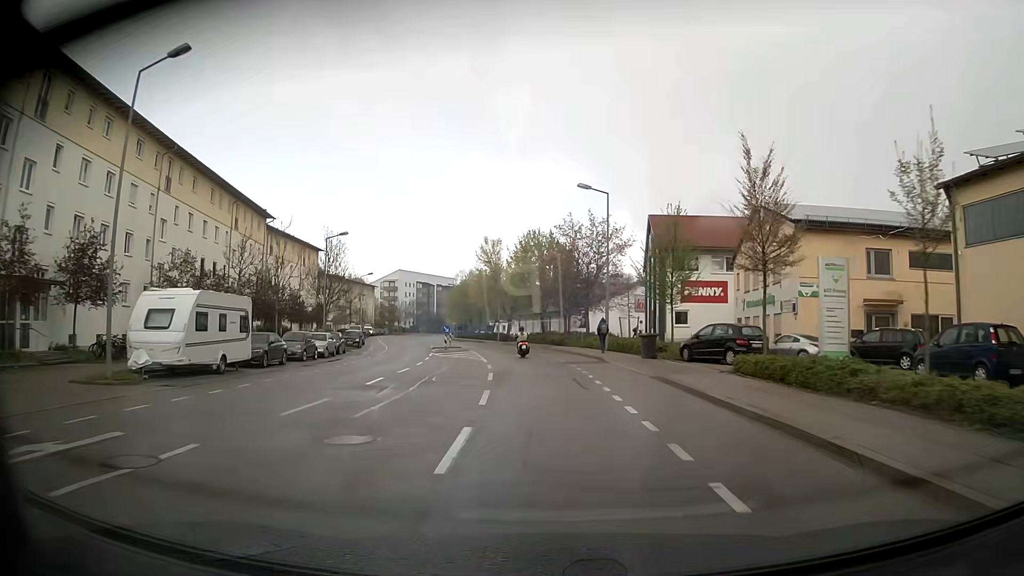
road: tertiary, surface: asphalt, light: Day
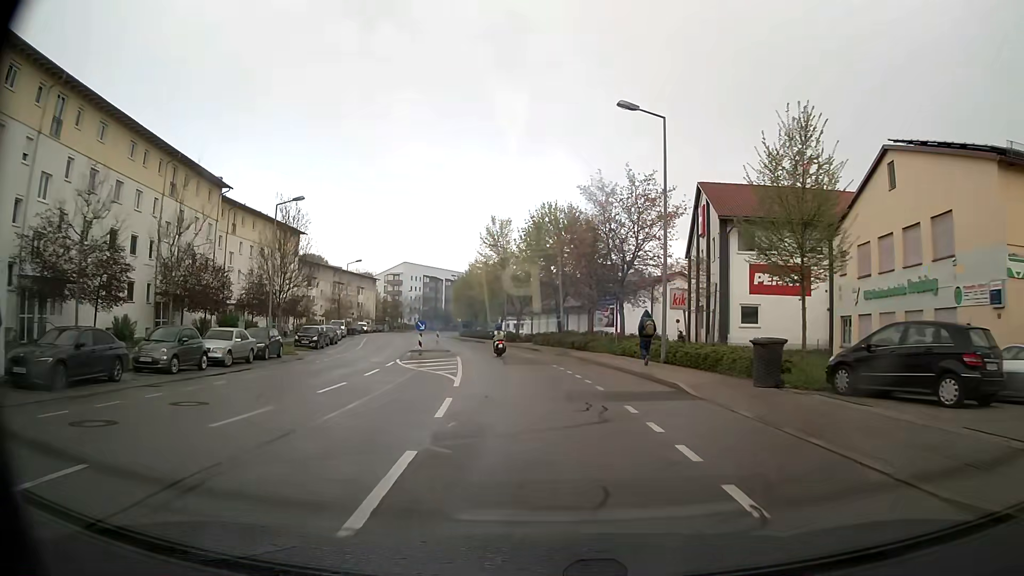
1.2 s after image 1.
(-0.1, +14.1) m; -1°
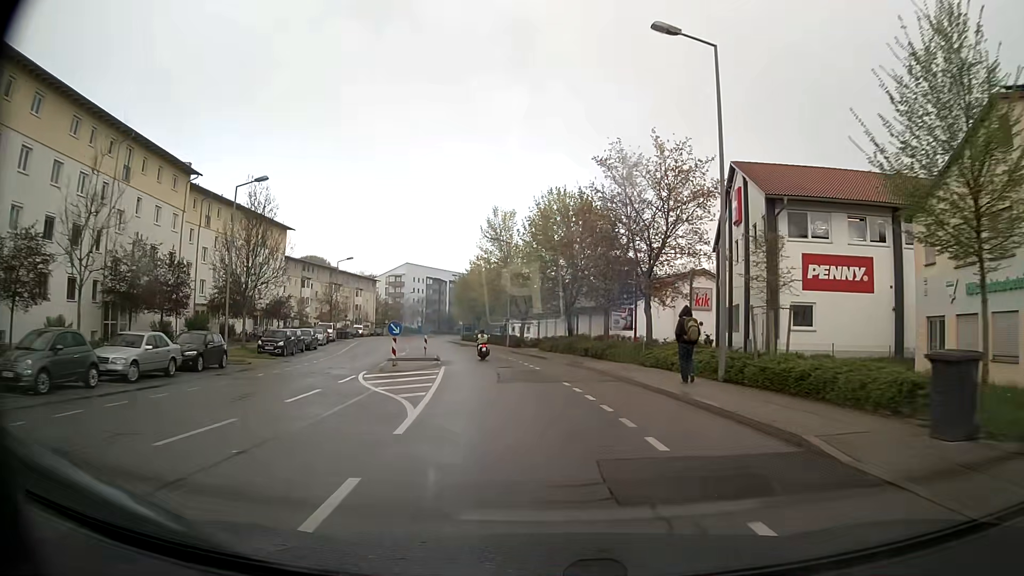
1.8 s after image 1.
(0.0, +7.1) m; -1°
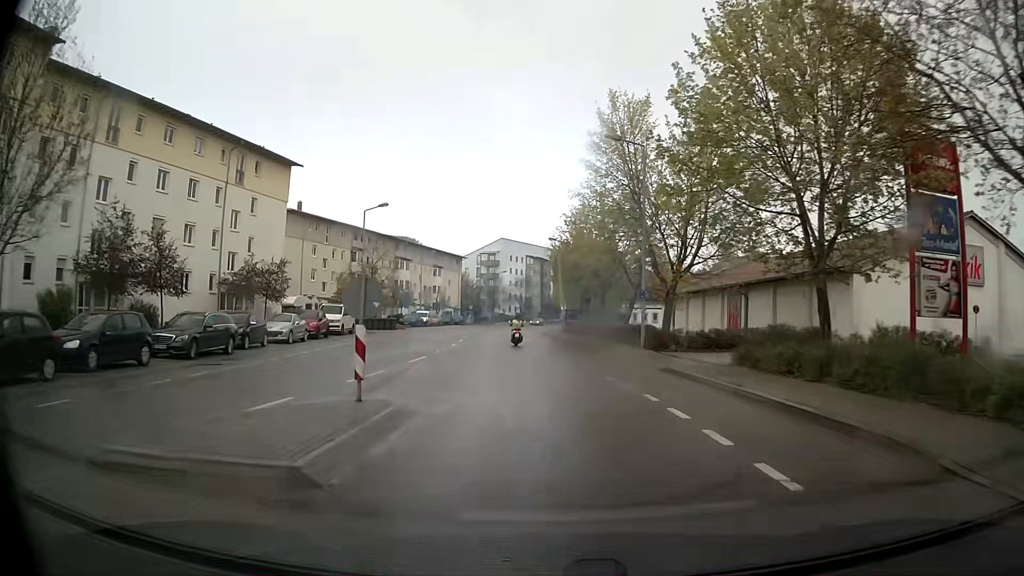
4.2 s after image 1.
(-2.4, +28.4) m; -9°
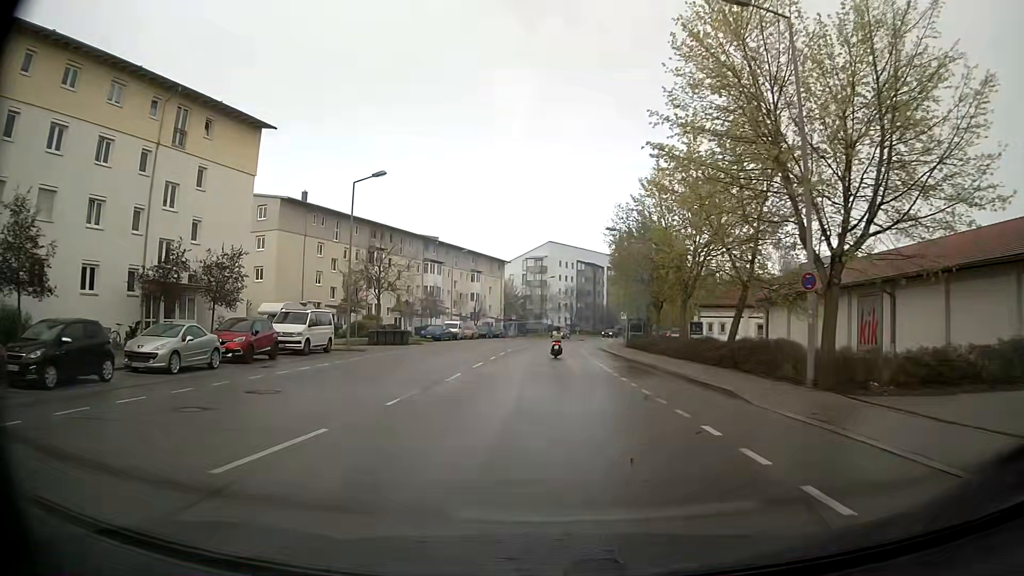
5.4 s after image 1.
(-0.4, +14.4) m; -4°
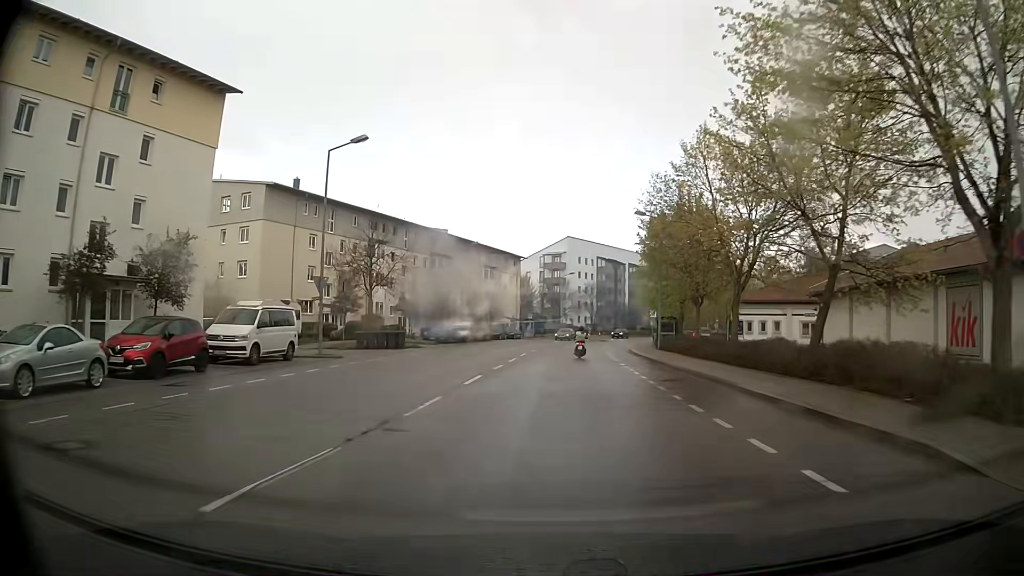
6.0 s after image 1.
(-0.1, +7.2) m; -1°
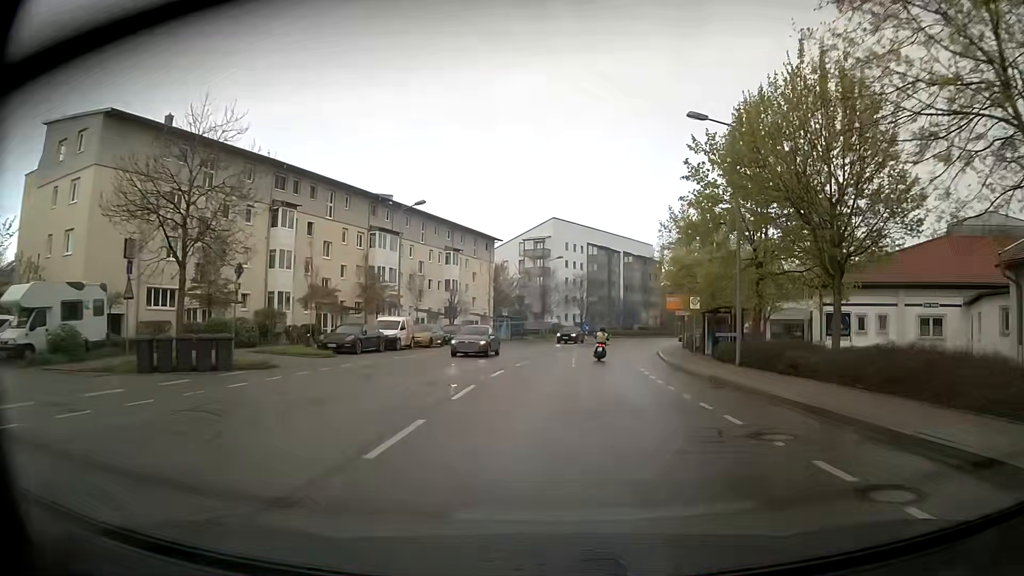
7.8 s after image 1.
(-0.1, +21.6) m; +1°
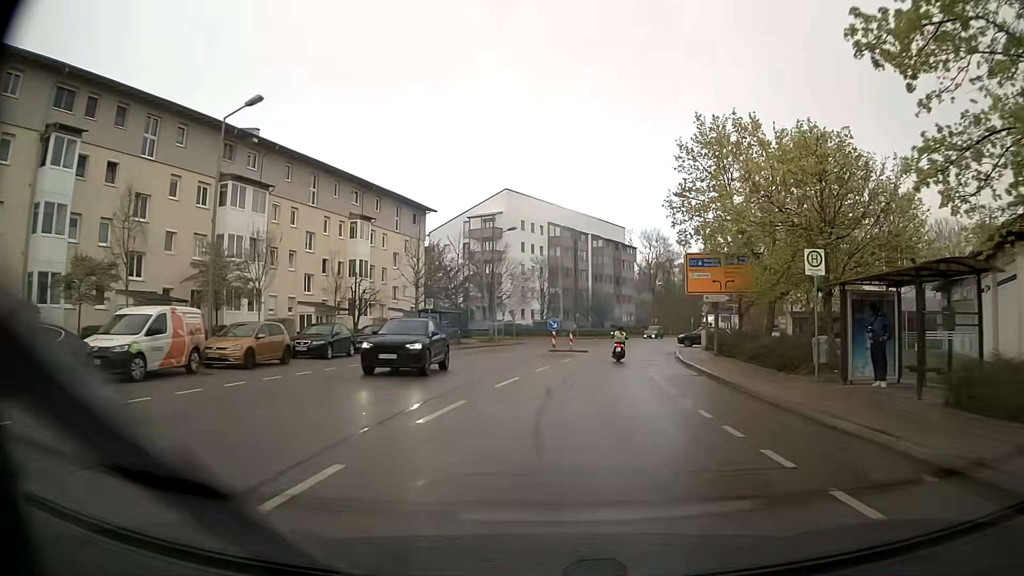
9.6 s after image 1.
(+0.6, +21.5) m; +4°
(0, +10) (+1, +20) (+2, +30) (+4, +40) (+6, +50) (+9, +59) (+12, +69) (+16, +78) (+21, +86) (+26, +95) m
